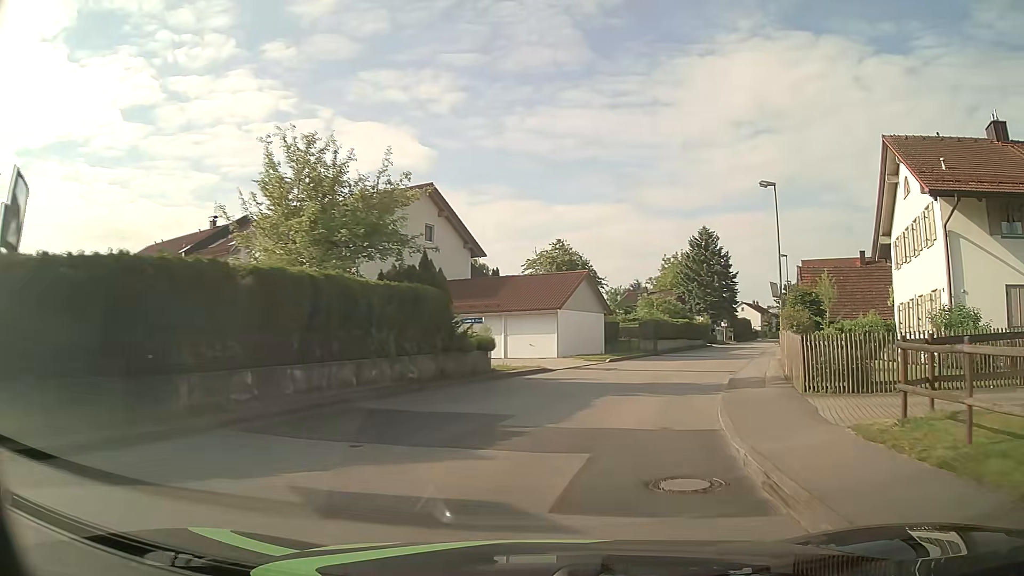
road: unclassified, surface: asphalt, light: Day
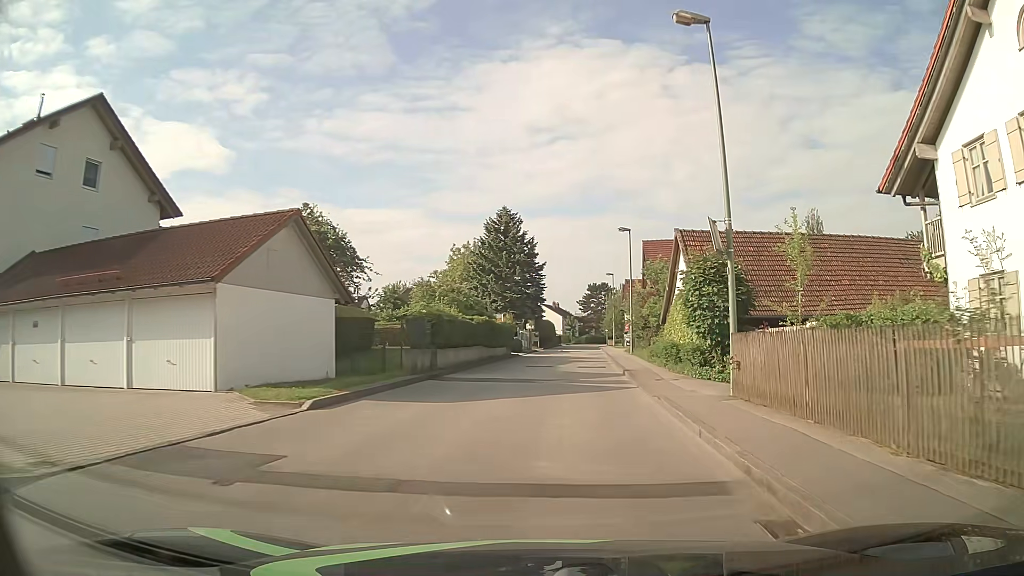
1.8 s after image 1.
(+3.0, +18.1) m; +18°
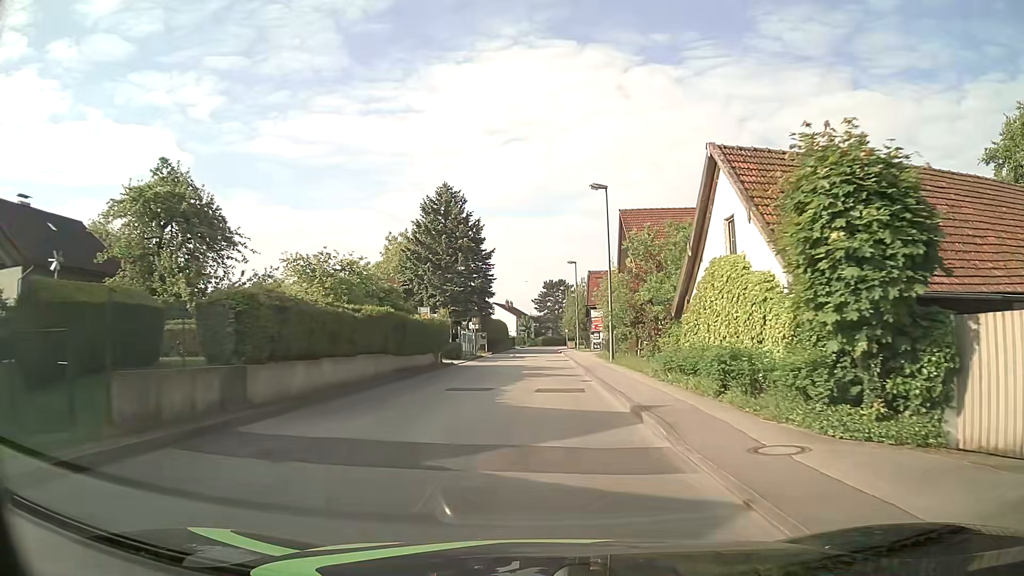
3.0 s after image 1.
(+0.6, +12.9) m; +3°
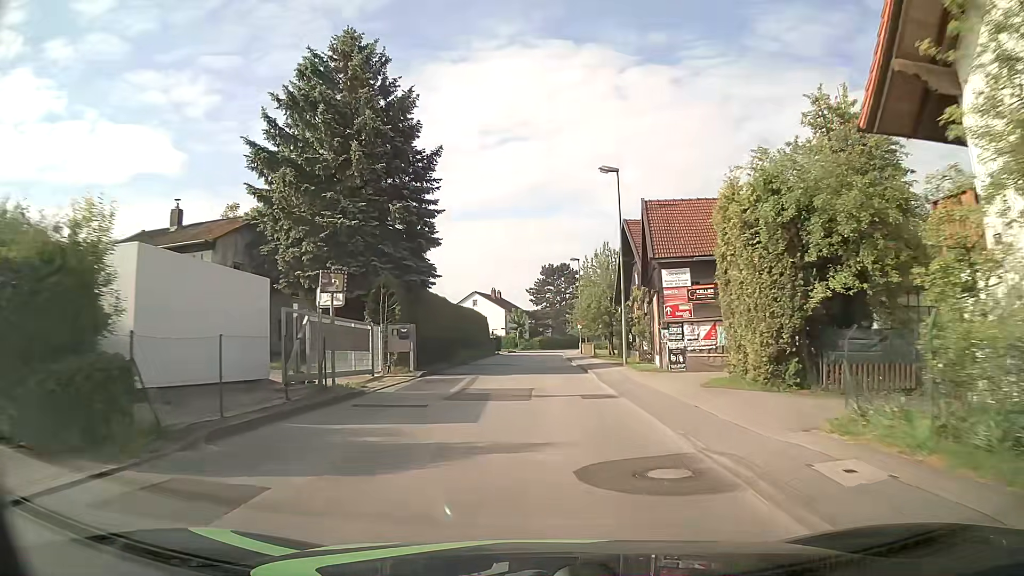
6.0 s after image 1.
(+0.3, +34.4) m; 0°
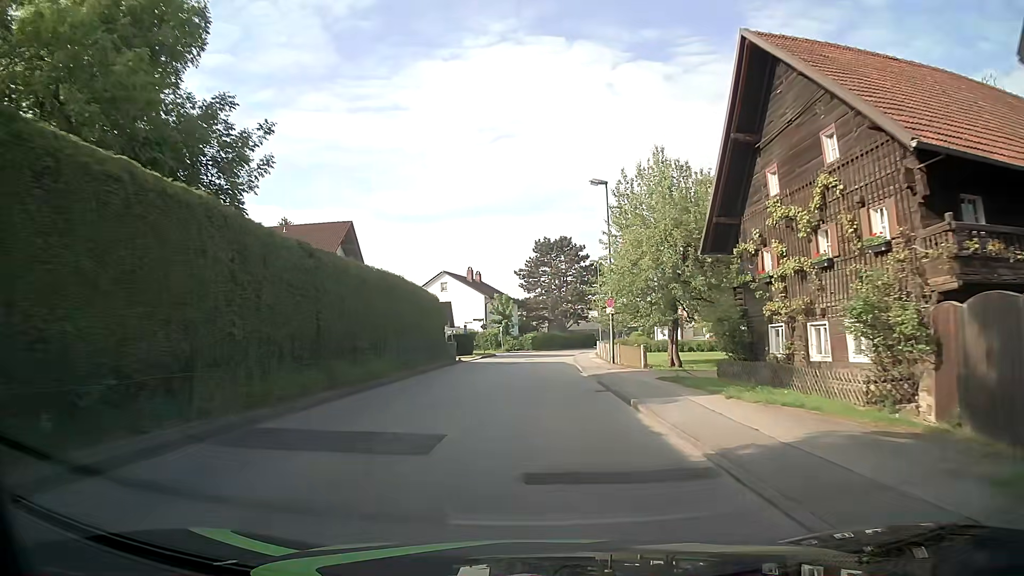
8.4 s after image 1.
(+0.3, +28.2) m; 0°
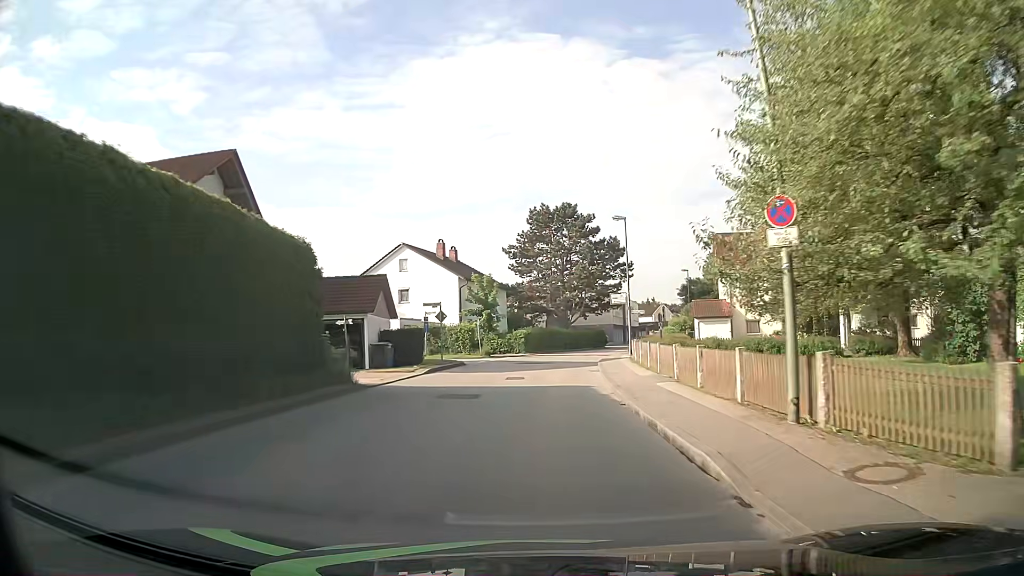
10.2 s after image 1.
(+0.3, +21.4) m; +2°
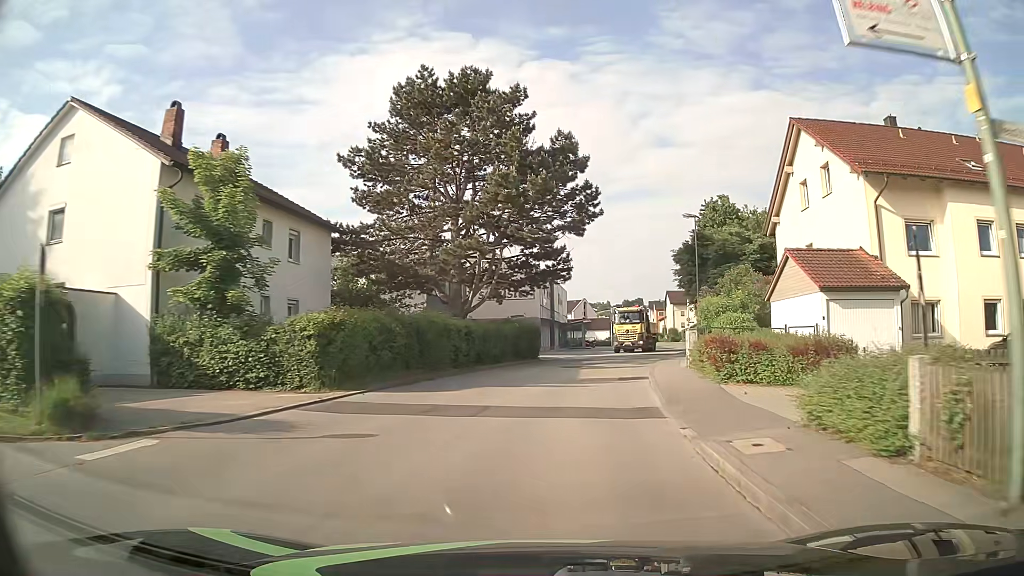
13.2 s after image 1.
(+0.9, +35.9) m; +8°
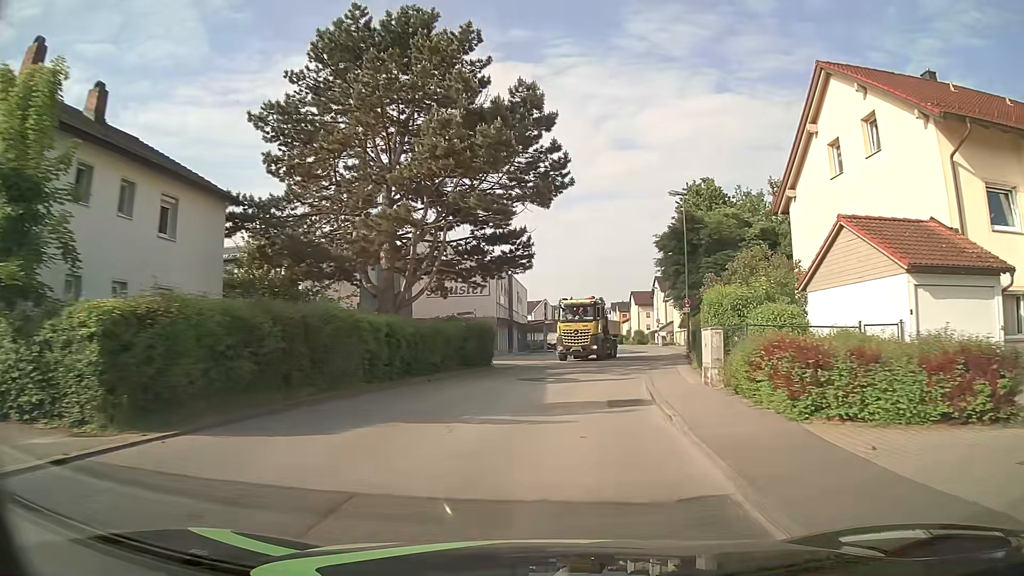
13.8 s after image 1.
(+0.2, +7.1) m; +3°
(0, +10) (+1, +20) (+3, +30) (+5, +40) (+7, +49) (+9, +59) (+11, +69) (+12, +79) (+13, +89) (+13, +99) m
